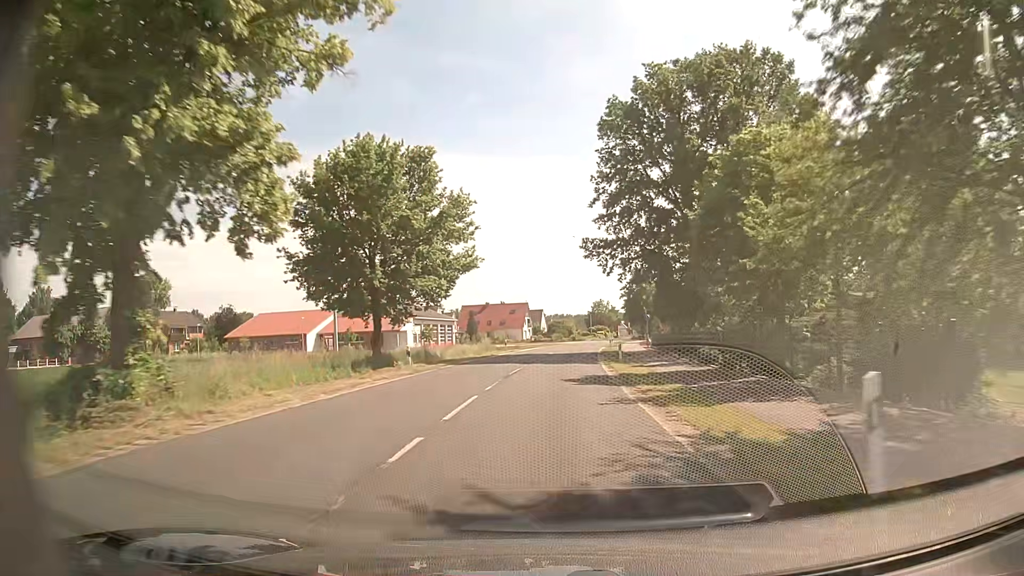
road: secondary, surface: asphalt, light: Day
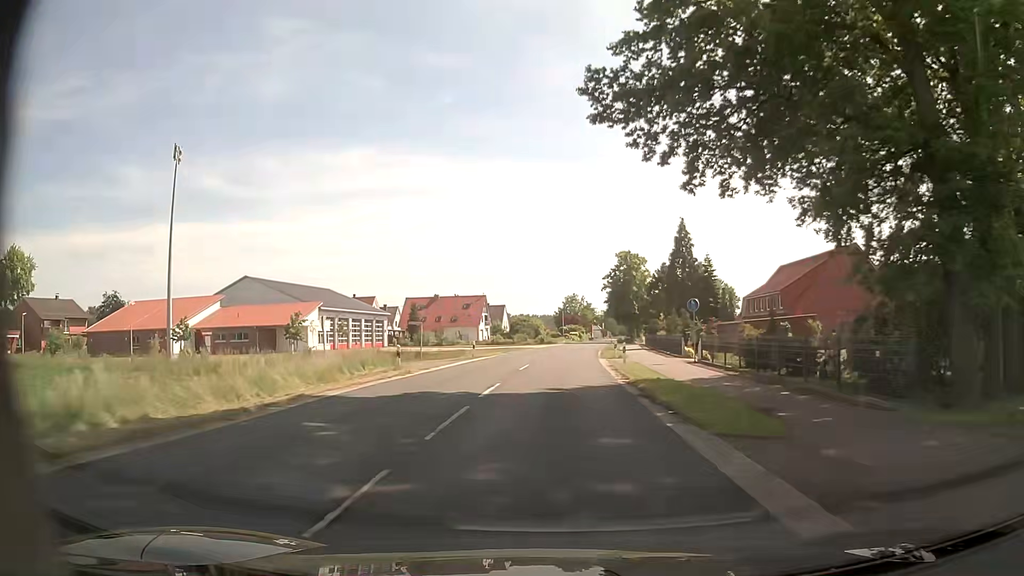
(+0.8, +32.2) m; +3°
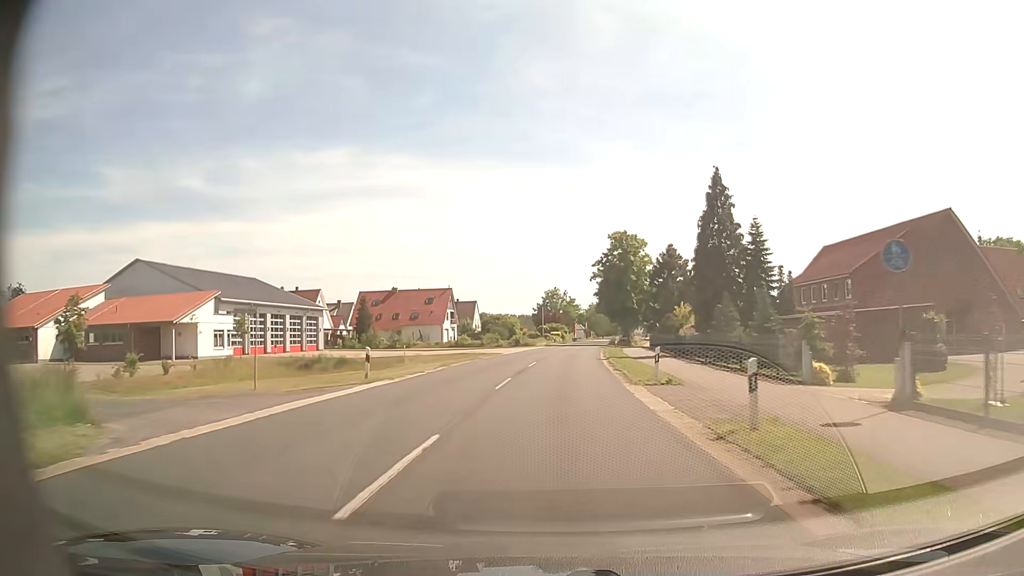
(+0.3, +21.5) m; +1°
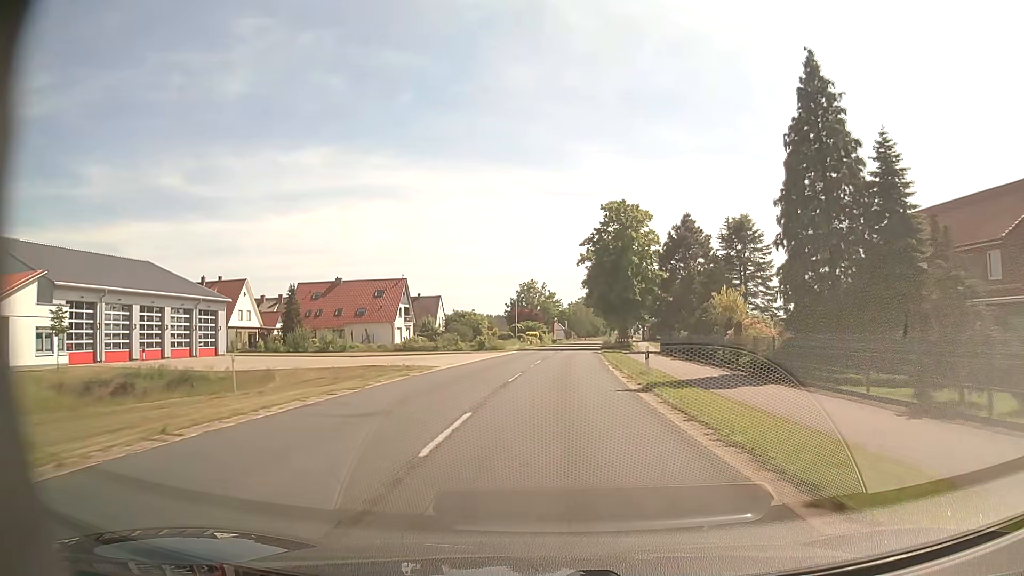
(+0.5, +21.5) m; +2°
(0, +10) (0, +20) (+1, +30) (+1, +40) (+2, +50) (+3, +60) (+3, +70) (+4, +80) (+5, +90) (+6, +100) m
